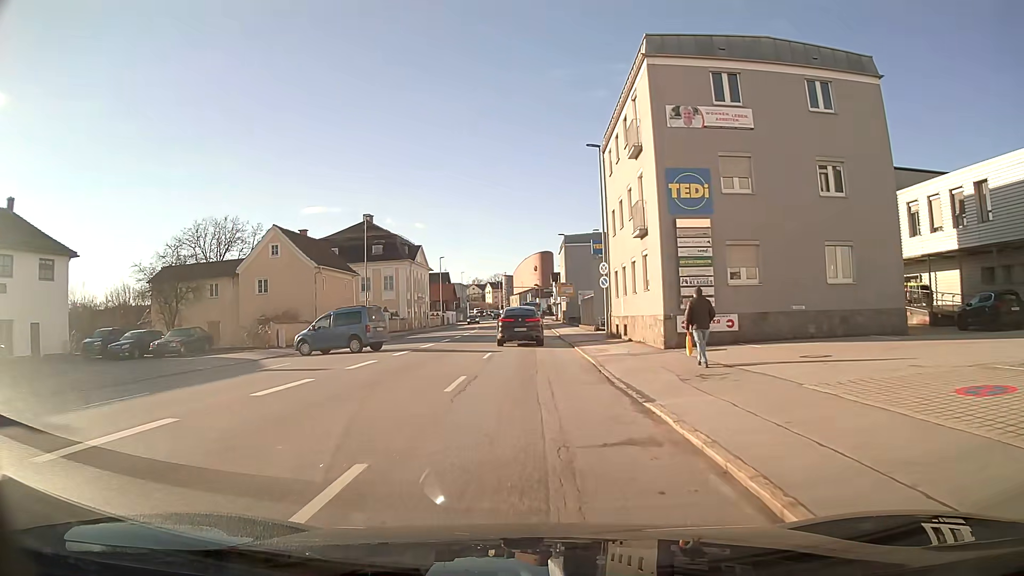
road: tertiary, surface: asphalt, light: Day
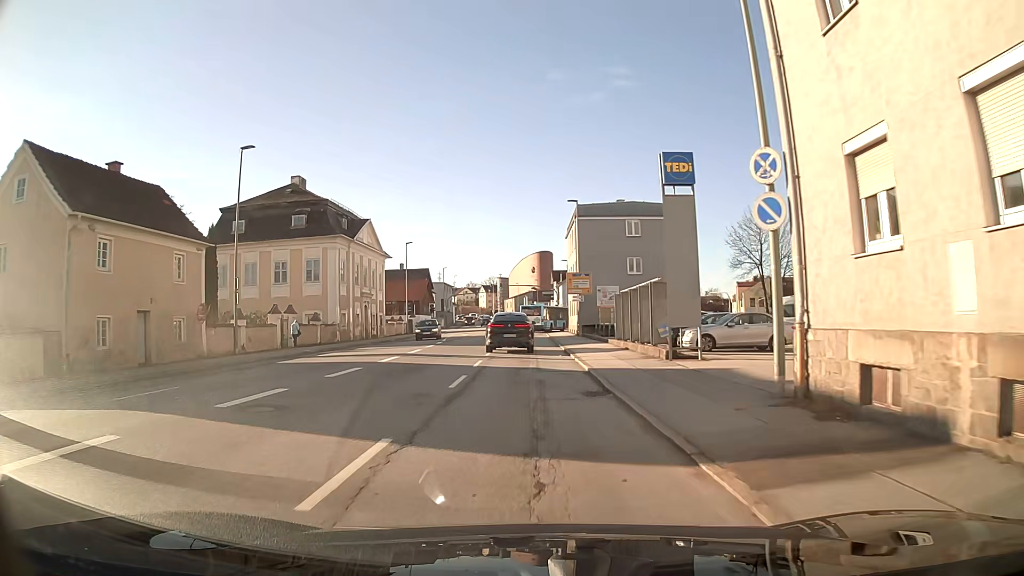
(-0.1, +25.4) m; 0°
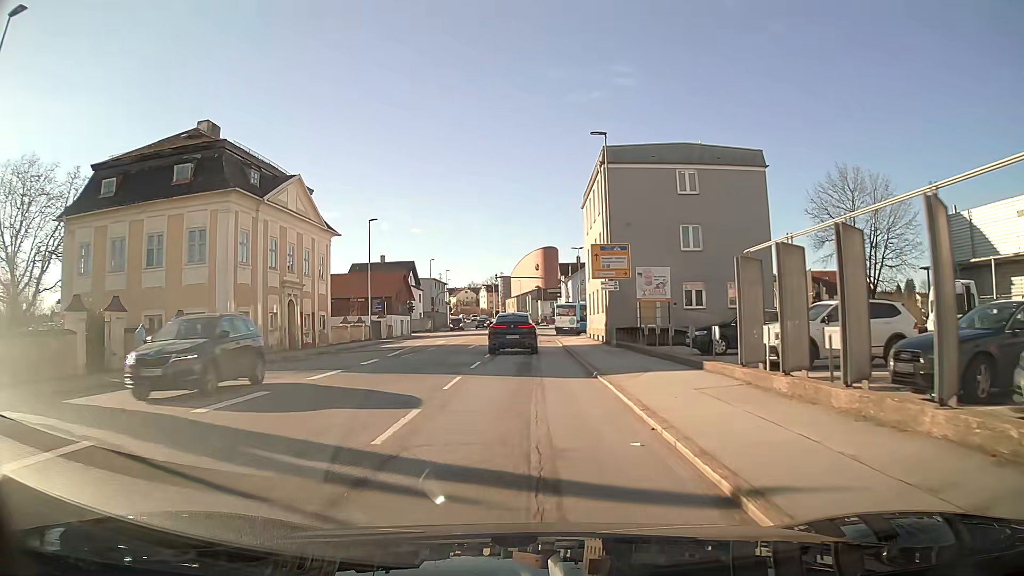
(-0.1, +18.6) m; 0°
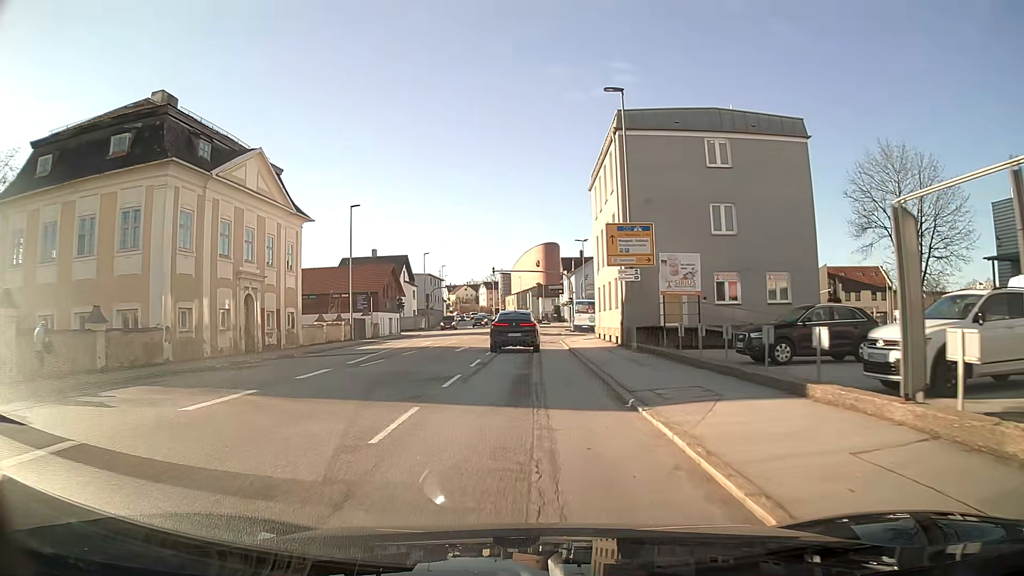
(0.0, +6.1) m; 0°
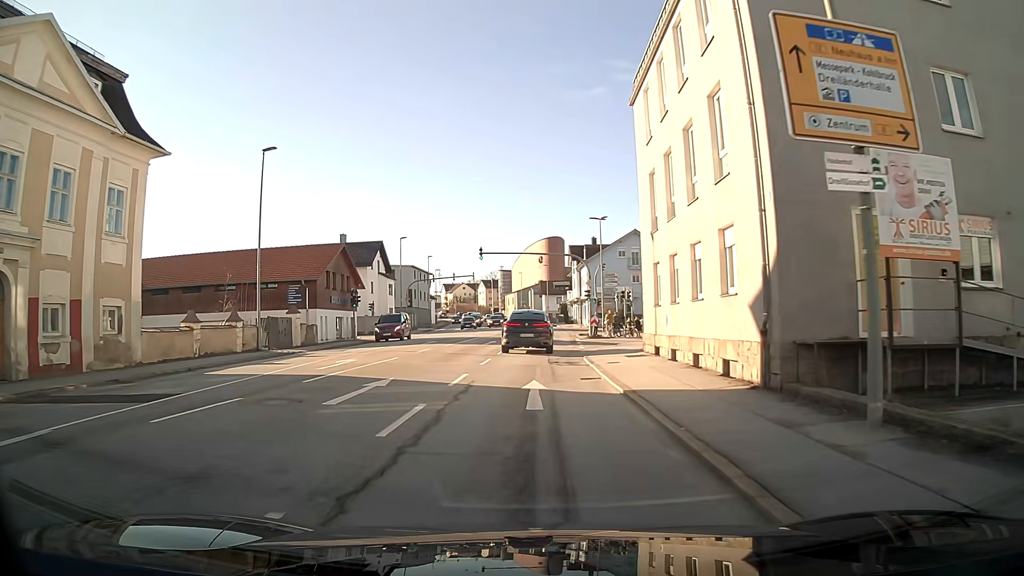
(0.0, +18.1) m; 0°
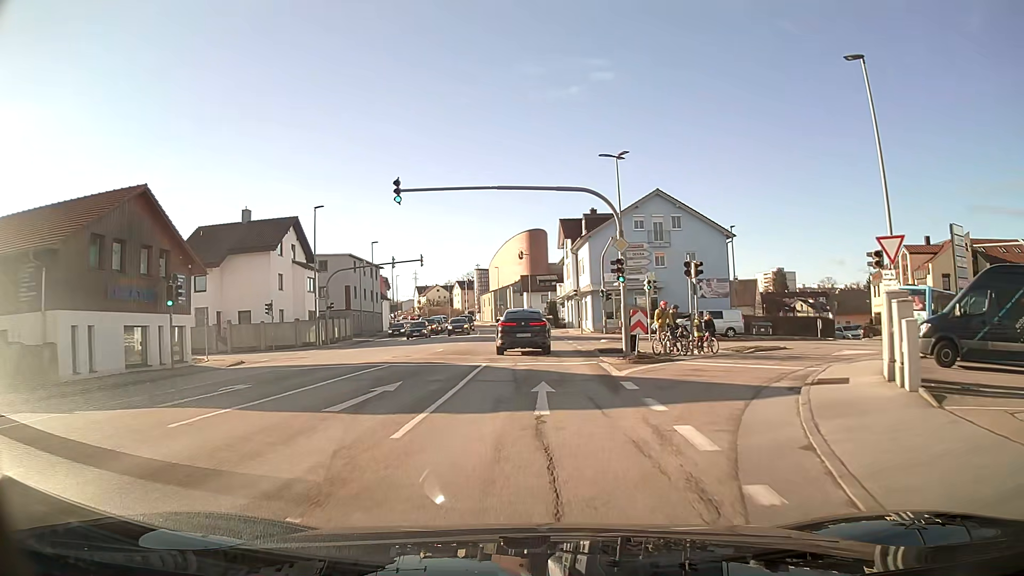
(+0.5, +24.4) m; +2°
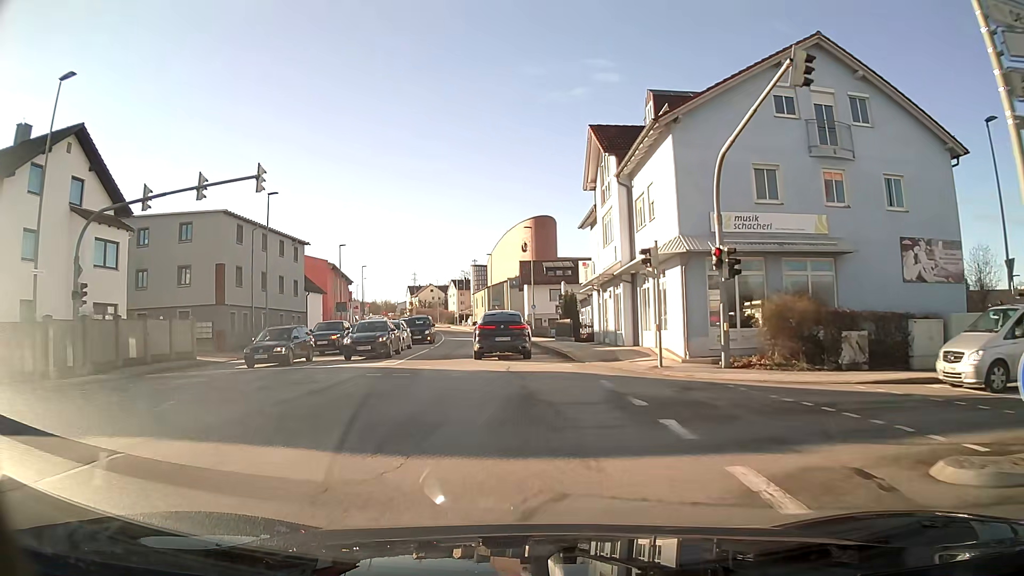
(-0.3, +31.5) m; -2°
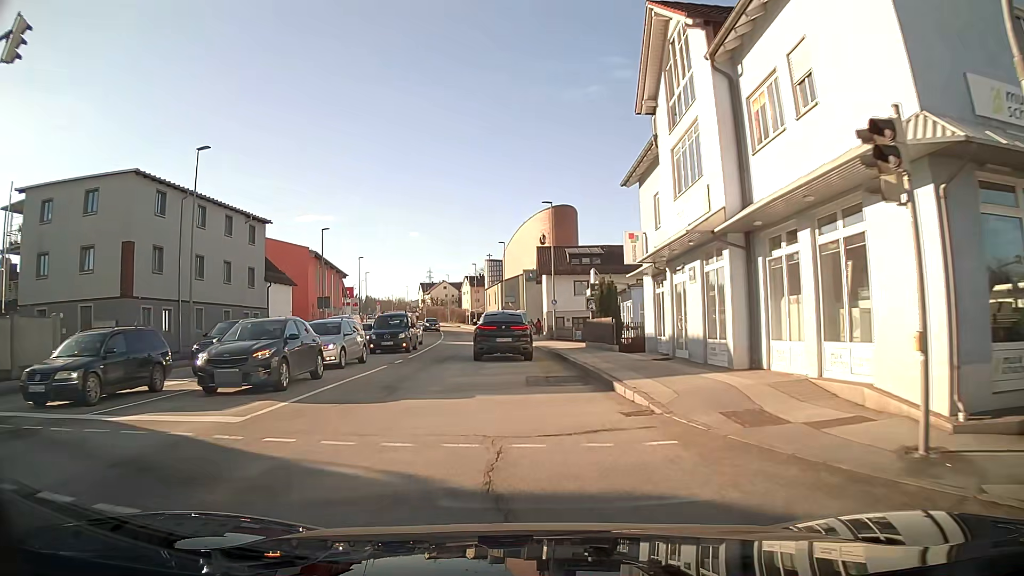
(-0.2, +12.7) m; -2°
(0, +10) (0, +20) (-1, +30) (-2, +40) (-3, +50) (-4, +60) (-5, +70) (-6, +80) (-8, +90) (-10, +99) m
